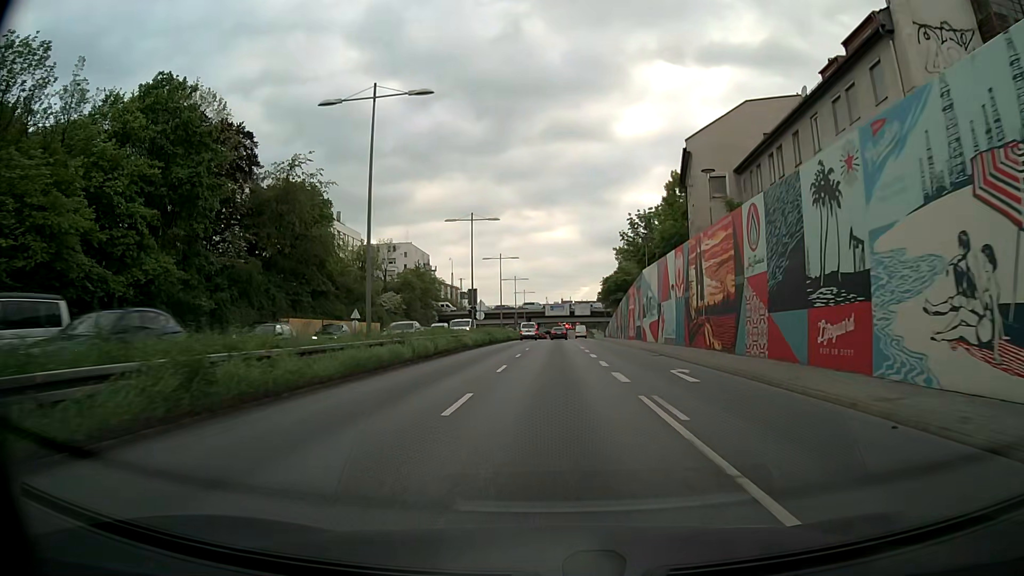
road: trunk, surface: asphalt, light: Day
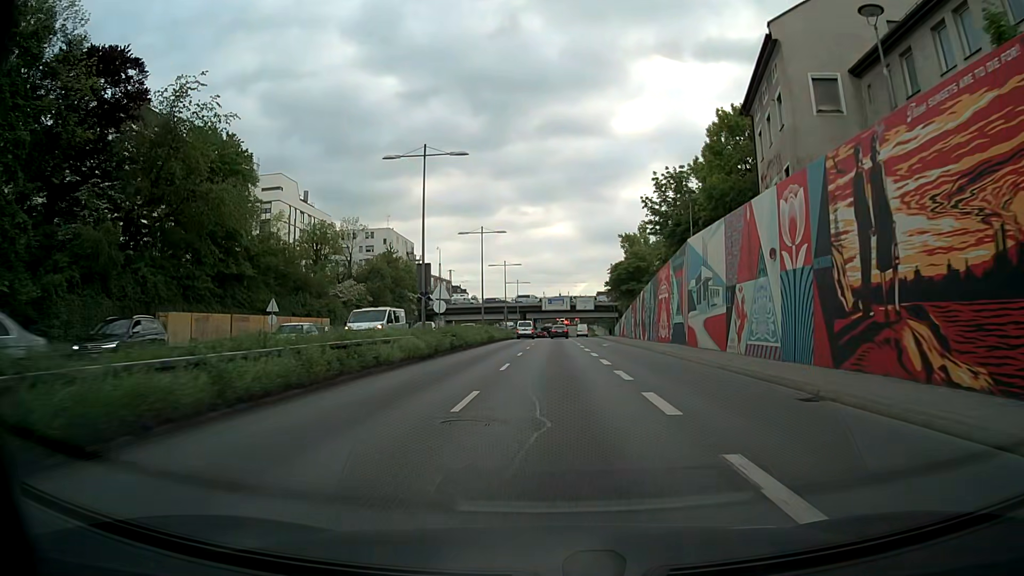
(+0.1, +17.8) m; +1°
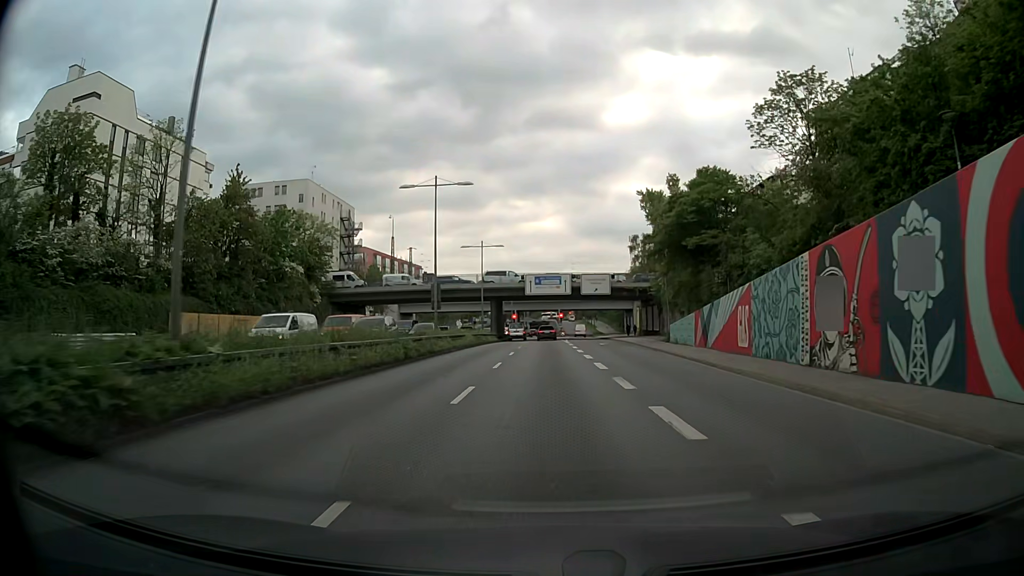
(+0.2, +44.3) m; +1°
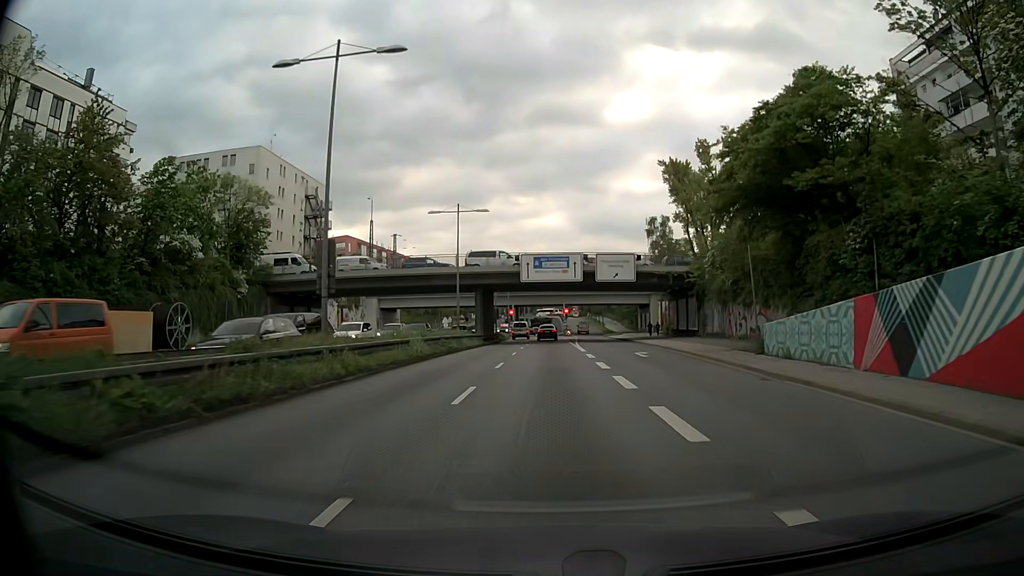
(-0.1, +18.1) m; 0°
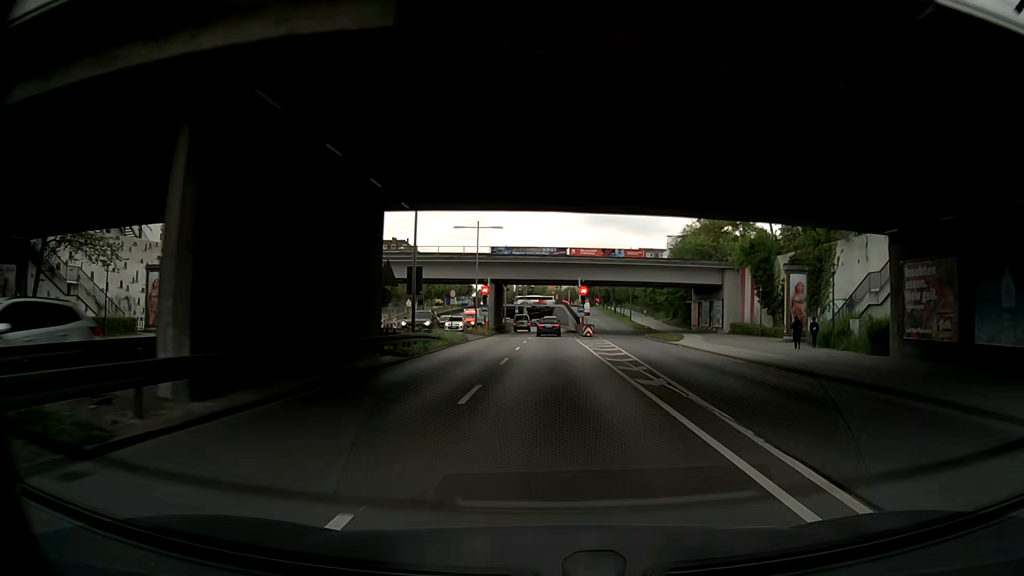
(-0.1, +46.4) m; 0°
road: trunk_link
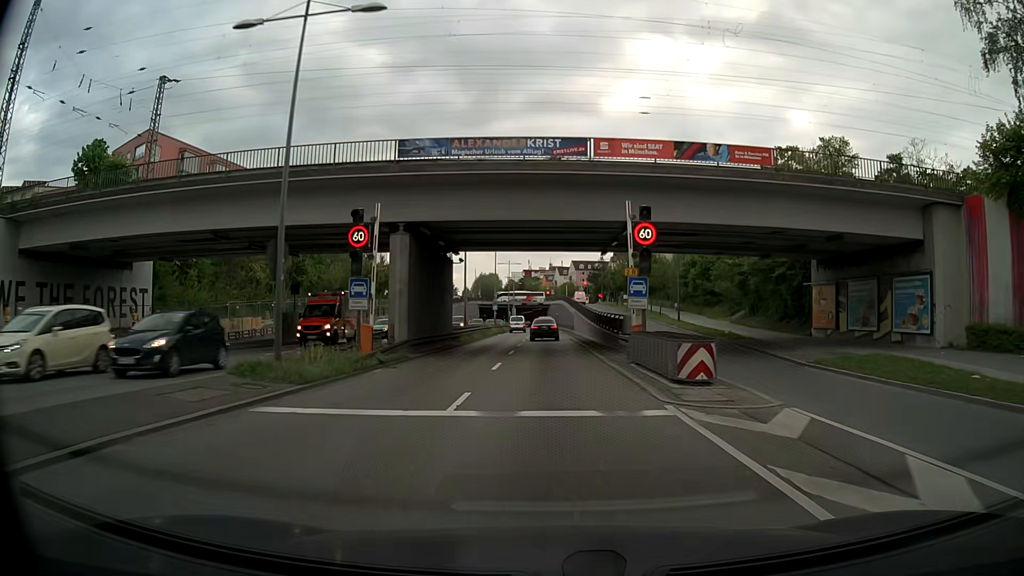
(-0.4, +38.6) m; +1°
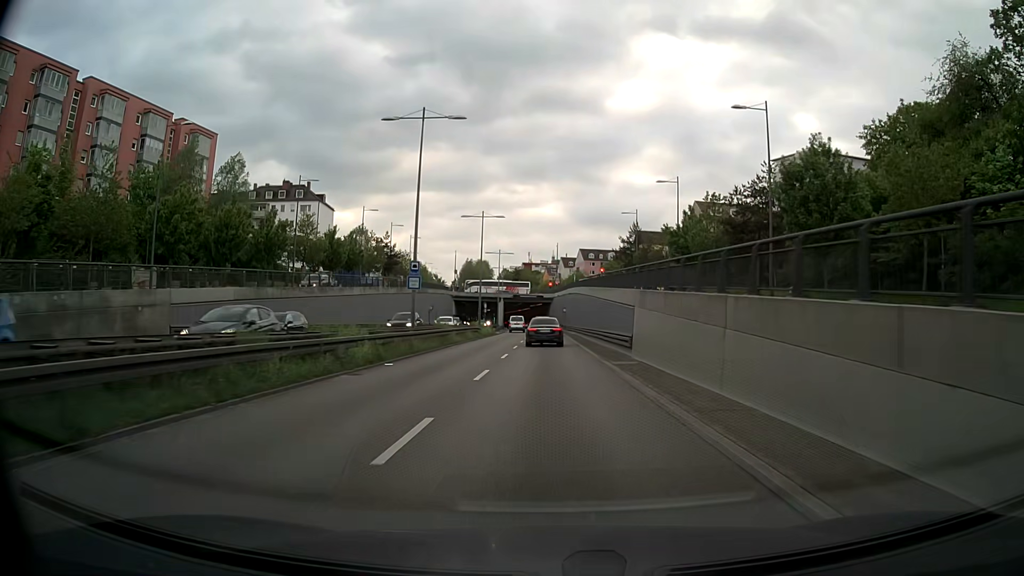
(-0.3, +48.5) m; 0°
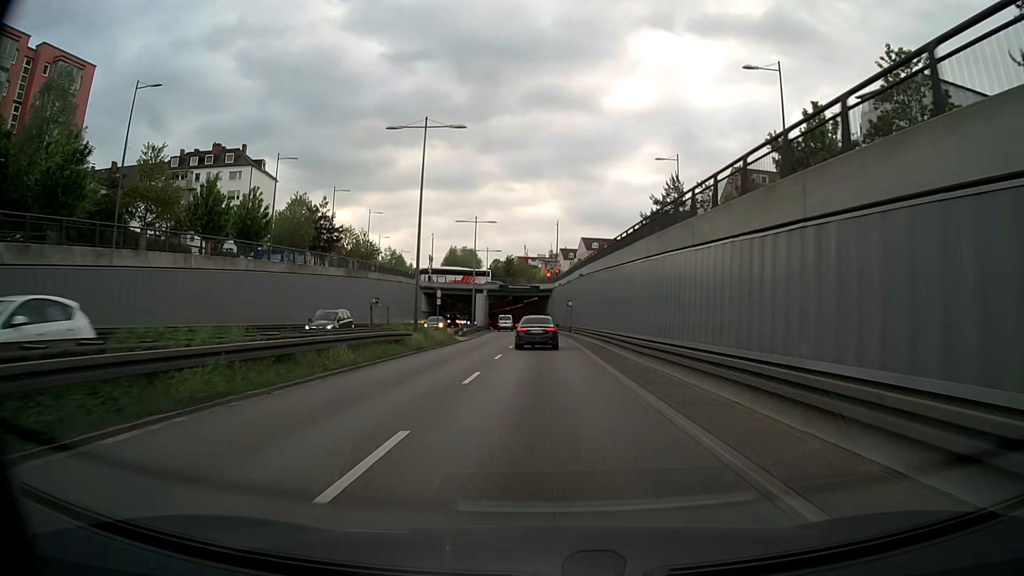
(0.0, +28.1) m; 0°
(0, +10) (0, +20) (0, +30) (0, +40) (0, +50) (0, +60) (-1, +70) (-1, +80) (-2, +90) (-3, +100) m
